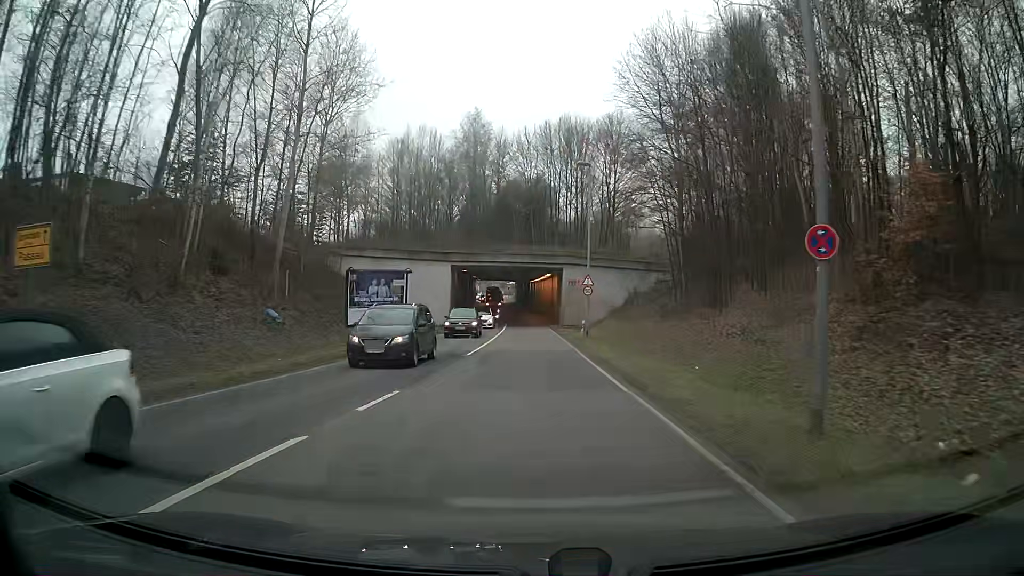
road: secondary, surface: asphalt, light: Day
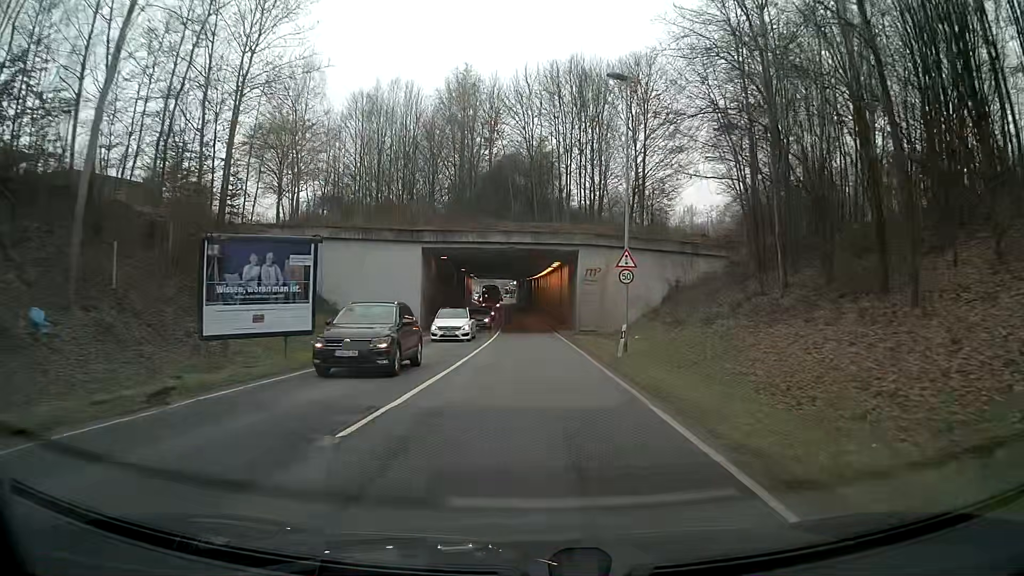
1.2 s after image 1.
(+0.1, +15.4) m; +1°
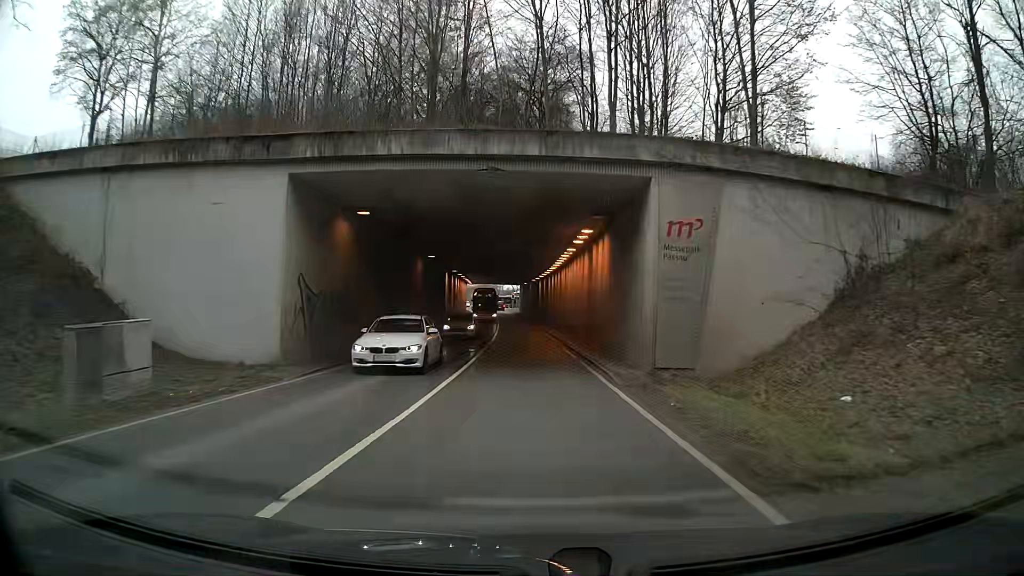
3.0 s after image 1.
(-0.1, +22.6) m; -1°
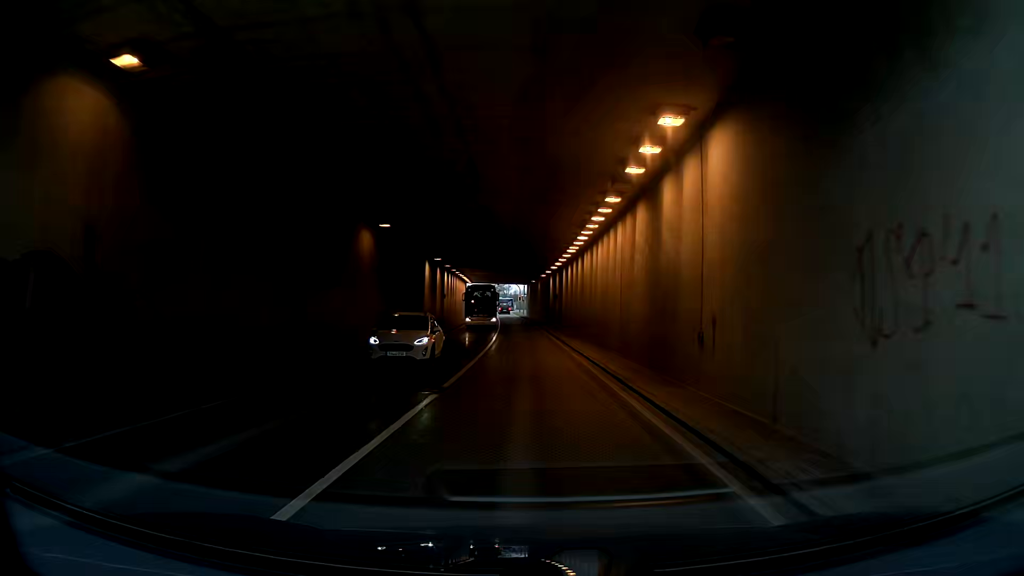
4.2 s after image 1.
(-0.2, +14.7) m; 0°
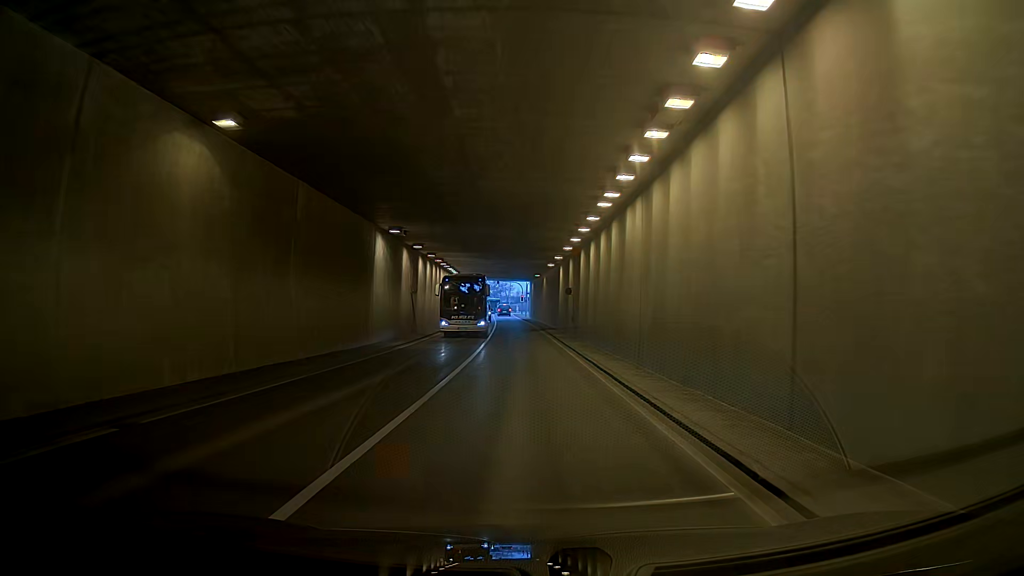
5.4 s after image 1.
(+0.1, +14.3) m; 0°
